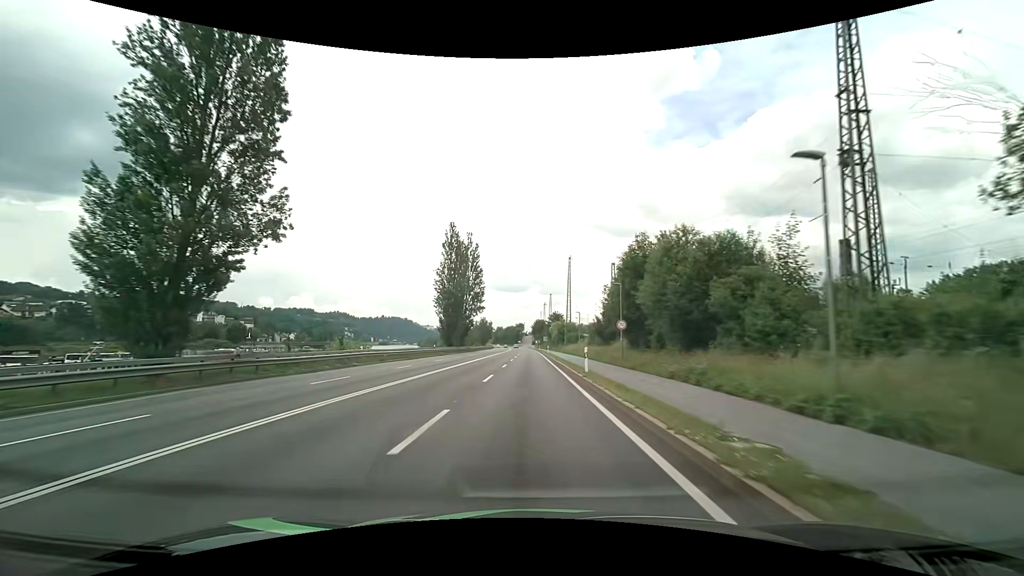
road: primary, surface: asphalt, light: Day
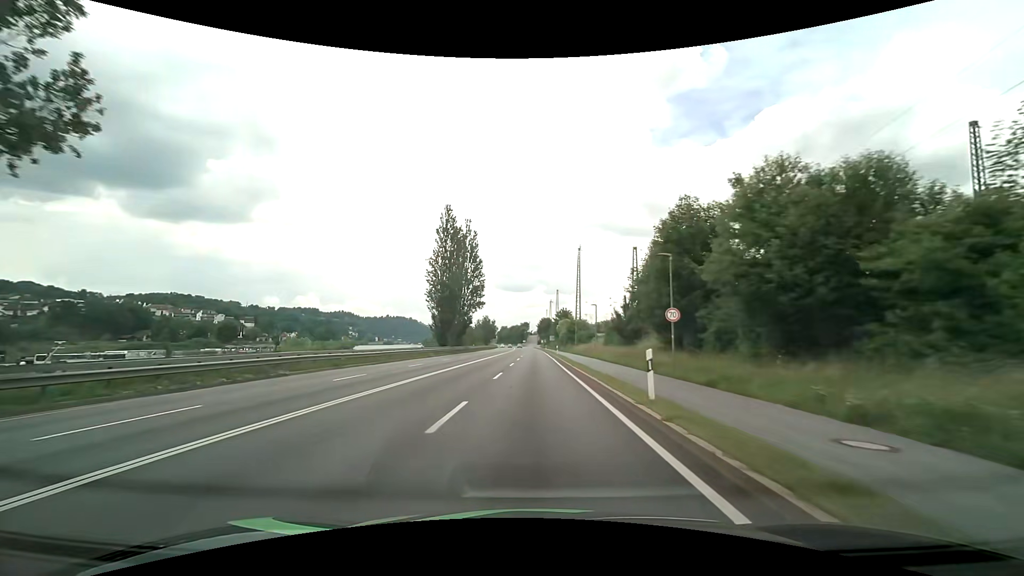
(-0.1, +10.7) m; -1°
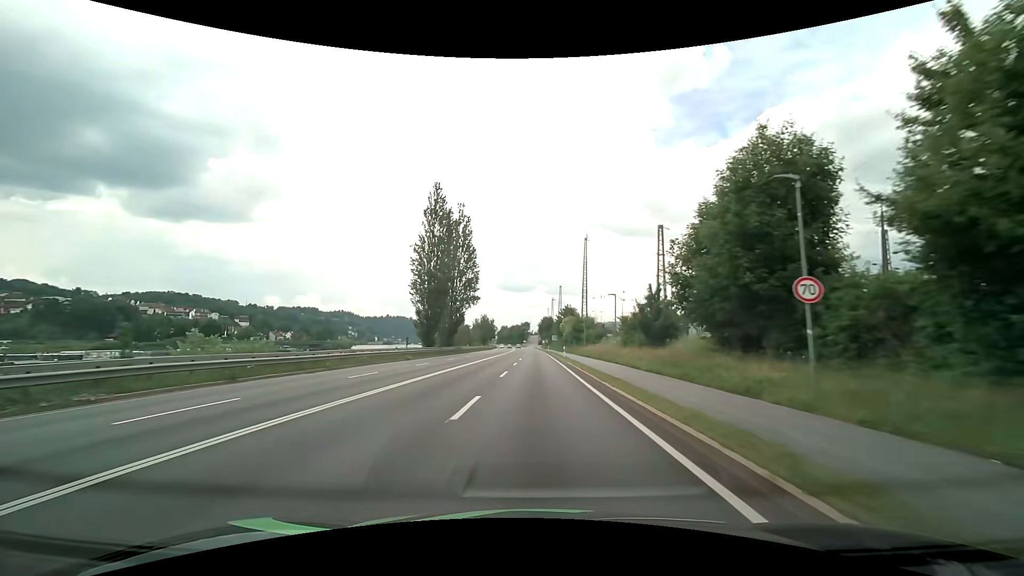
(0.0, +10.7) m; 0°
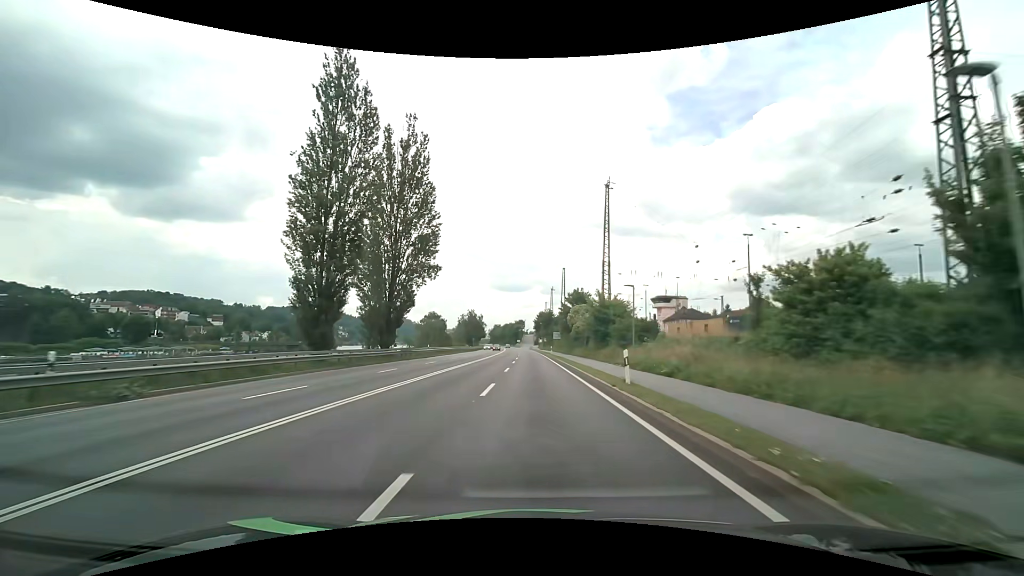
(+0.1, +31.9) m; +1°
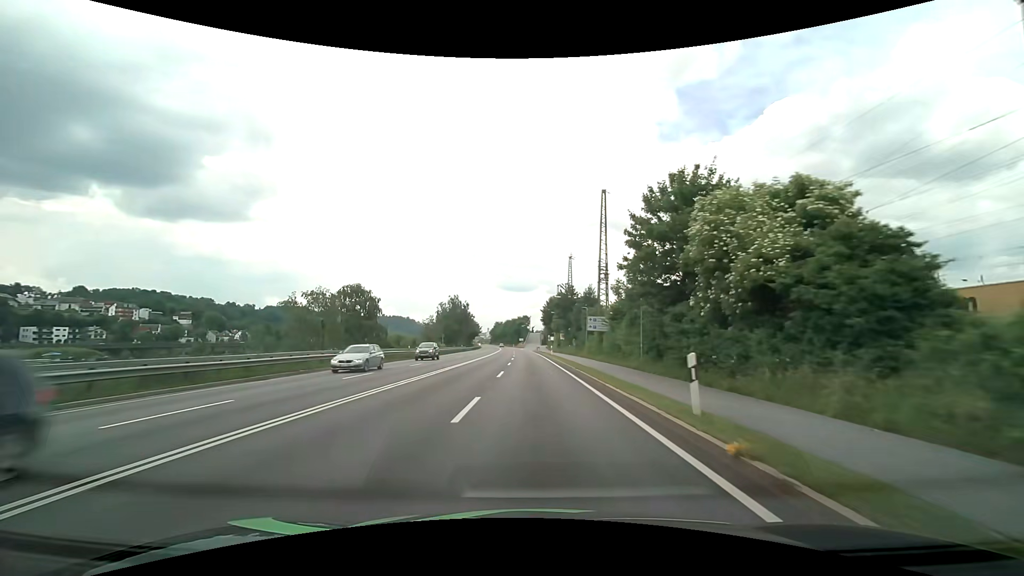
(-0.1, +52.8) m; -1°
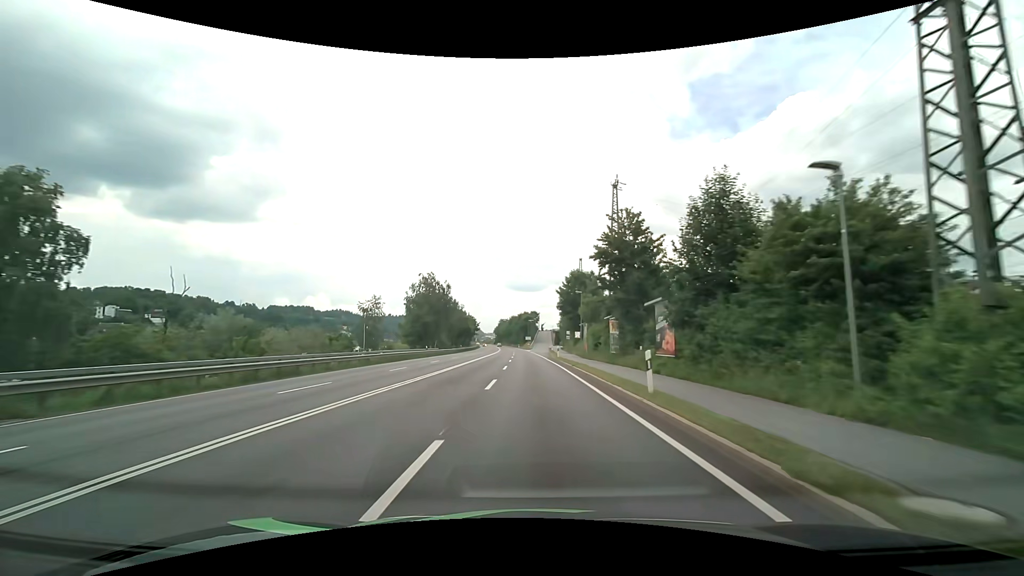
(-0.4, +41.9) m; -1°
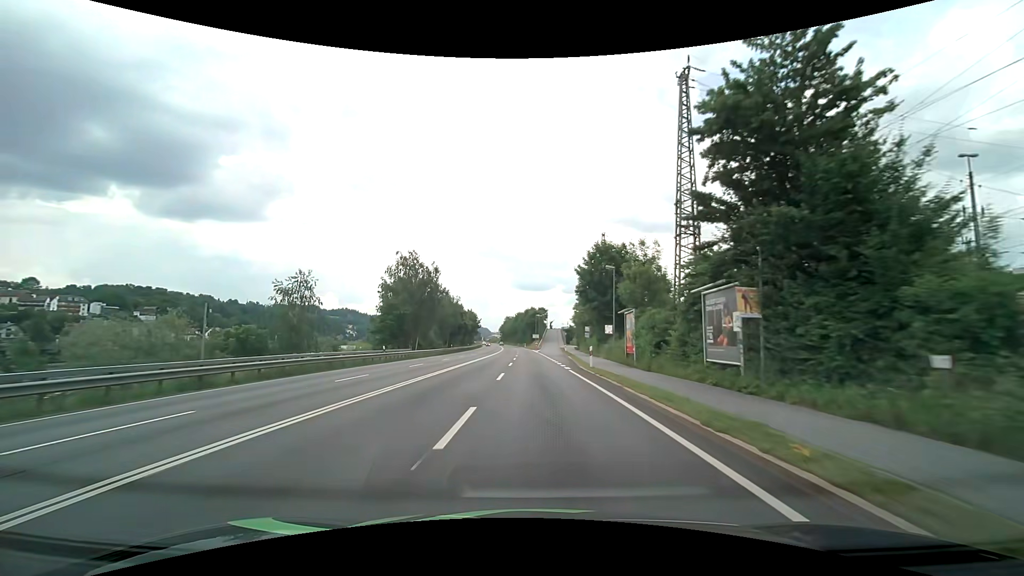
(-0.1, +20.5) m; -1°
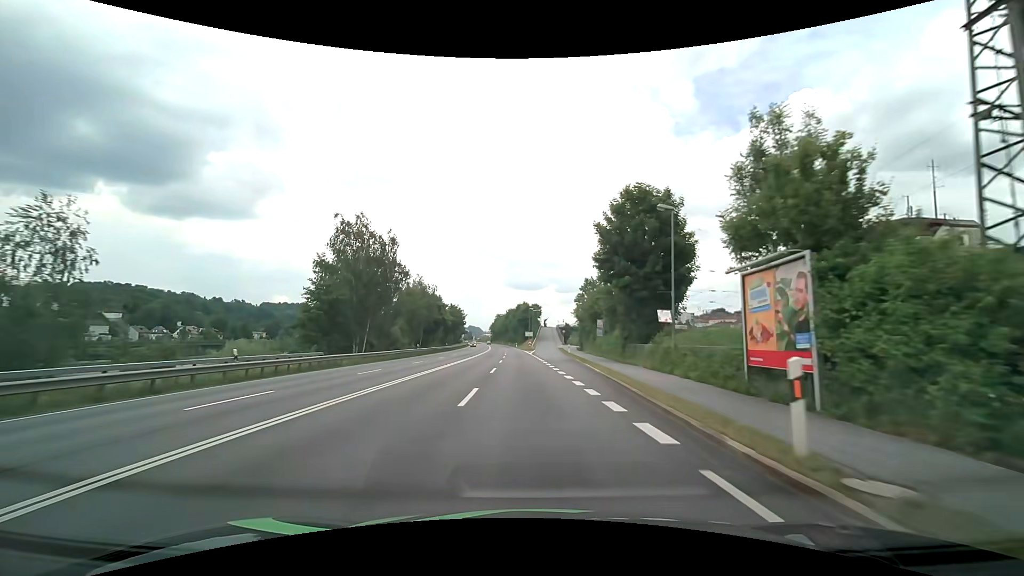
(-0.1, +19.8) m; +1°
(0, +10) (+1, +20) (+1, +30) (+1, +40) (+2, +50) (+2, +60) (+3, +70) (+3, +80) (+3, +90) (+4, +100) m
